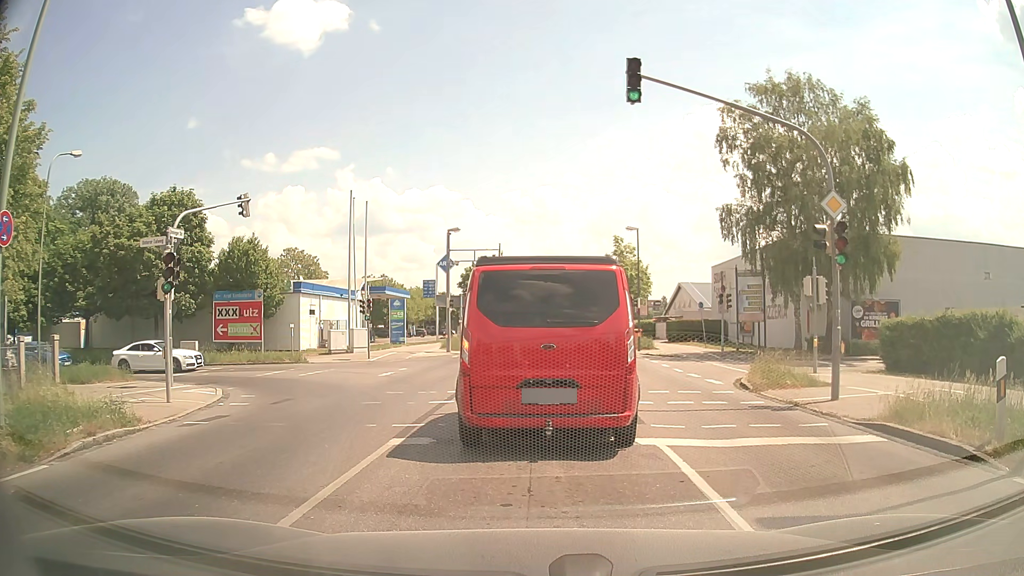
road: tertiary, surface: asphalt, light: Day
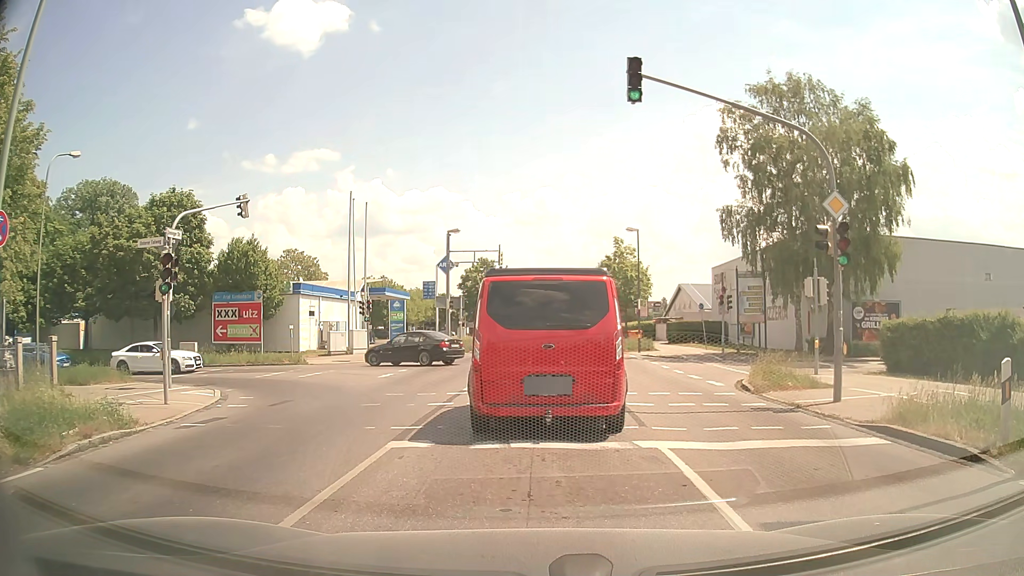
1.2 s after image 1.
(0.0, +0.1) m; 0°
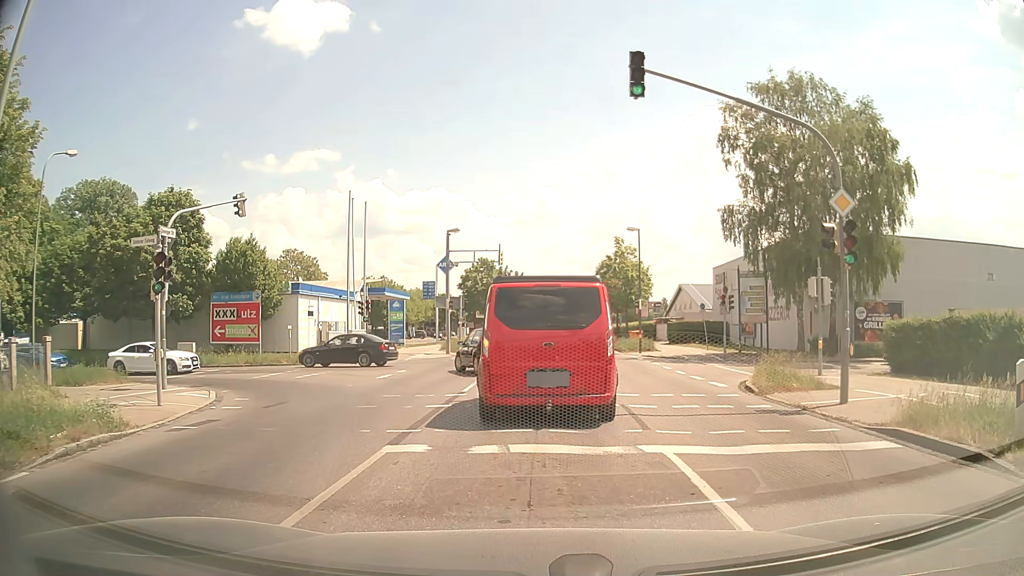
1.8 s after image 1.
(0.0, +0.3) m; 0°
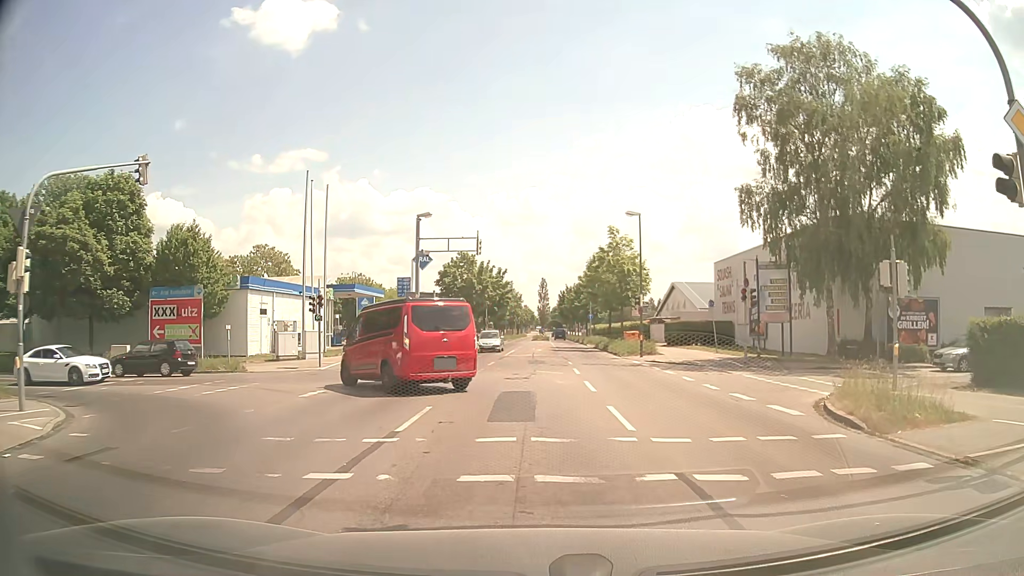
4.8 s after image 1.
(0.0, +6.1) m; +1°
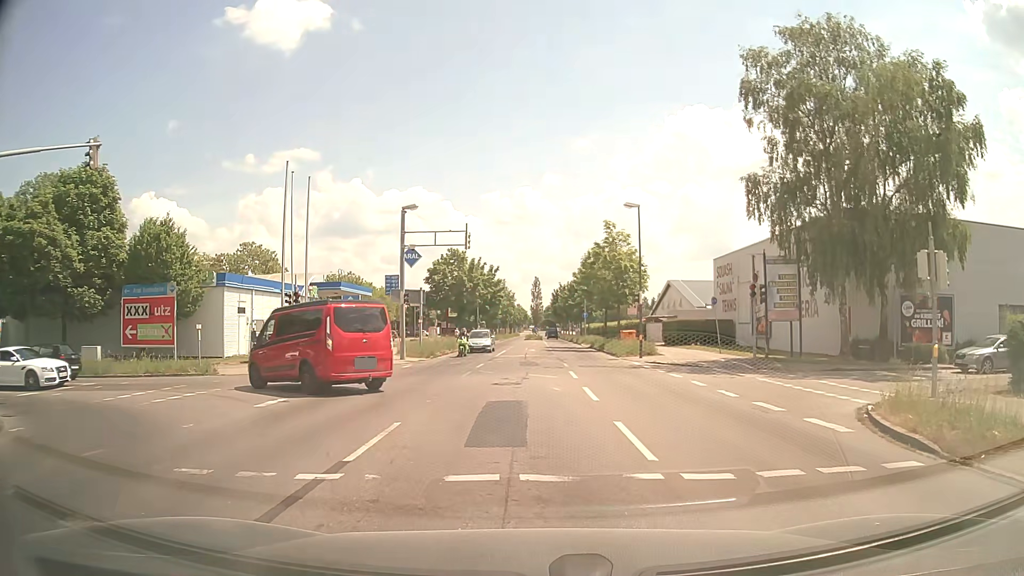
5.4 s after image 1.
(0.0, +2.2) m; 0°
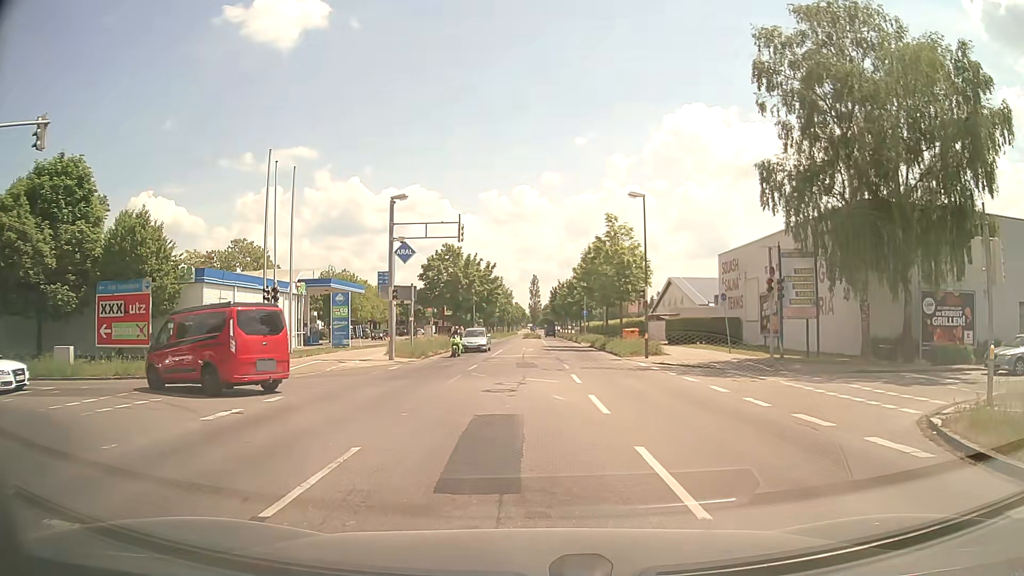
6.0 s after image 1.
(0.0, +2.2) m; 0°
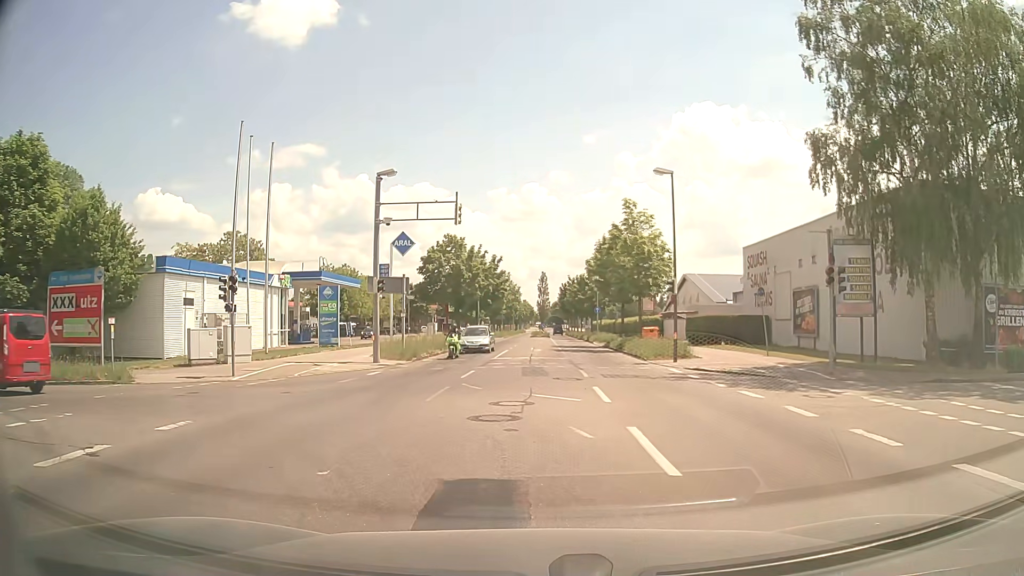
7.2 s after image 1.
(0.0, +4.6) m; 0°
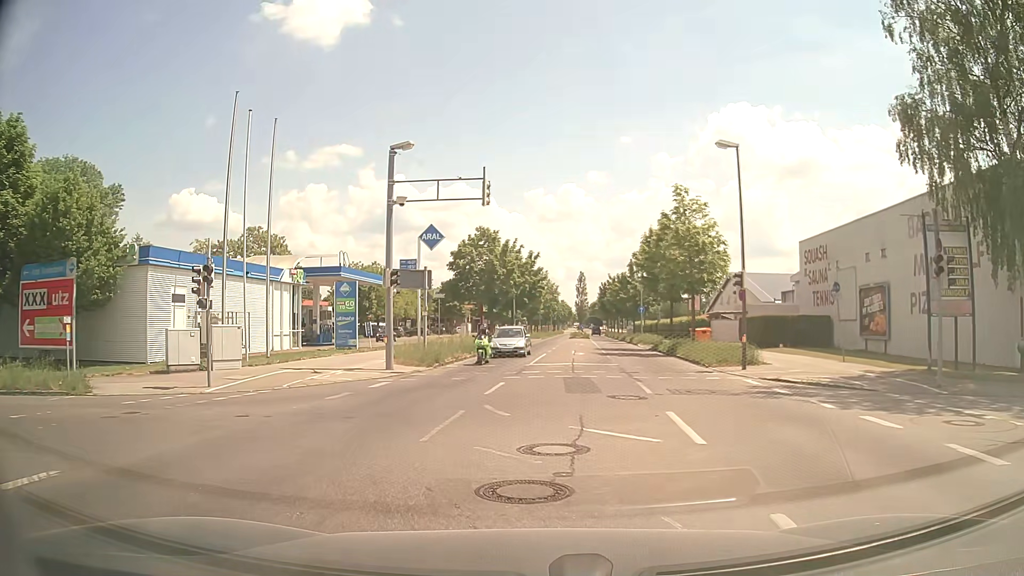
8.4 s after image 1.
(0.0, +4.3) m; -2°
